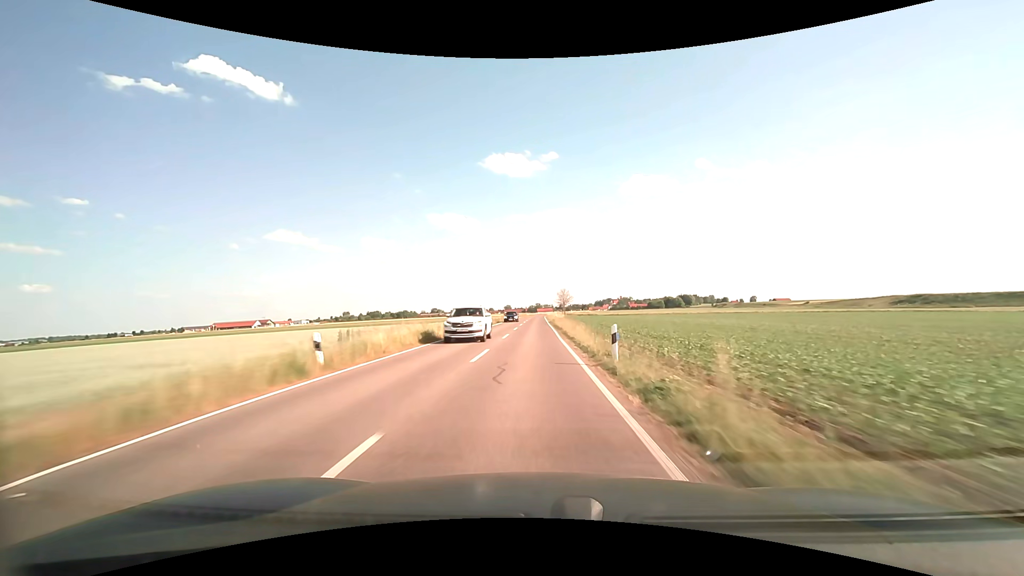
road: tertiary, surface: asphalt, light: Day
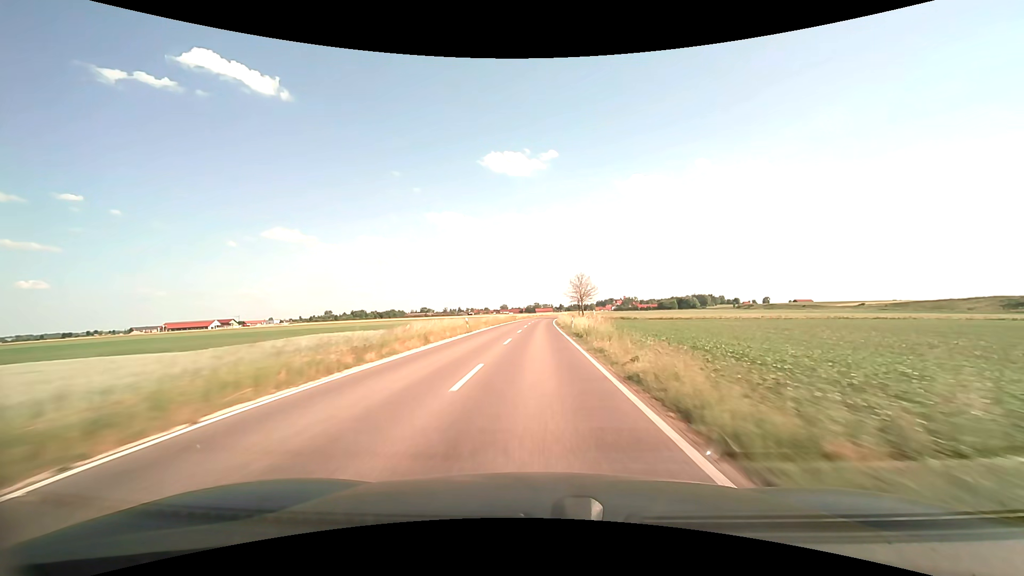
(-0.2, +76.4) m; 0°
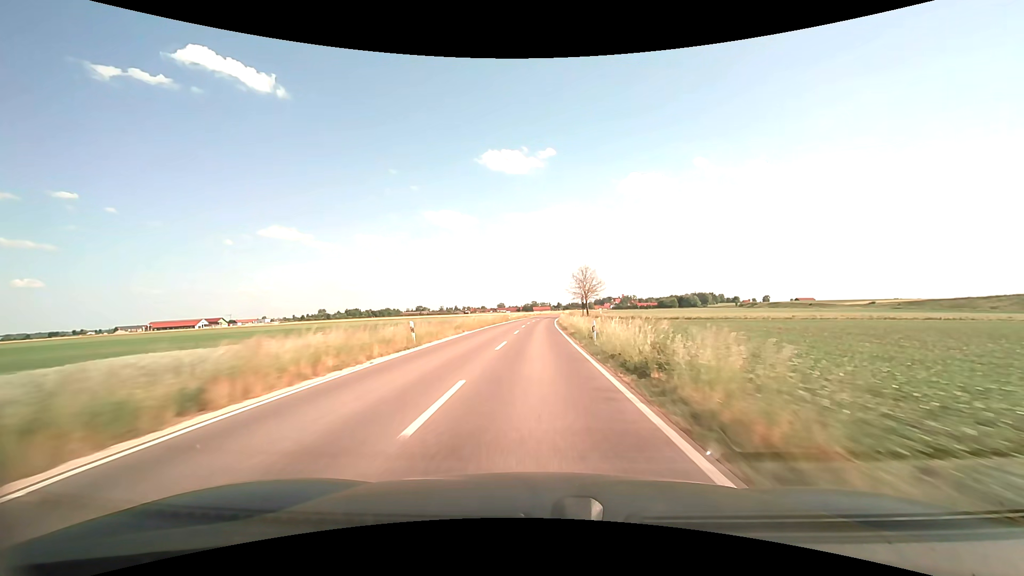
(0.0, +15.2) m; 0°
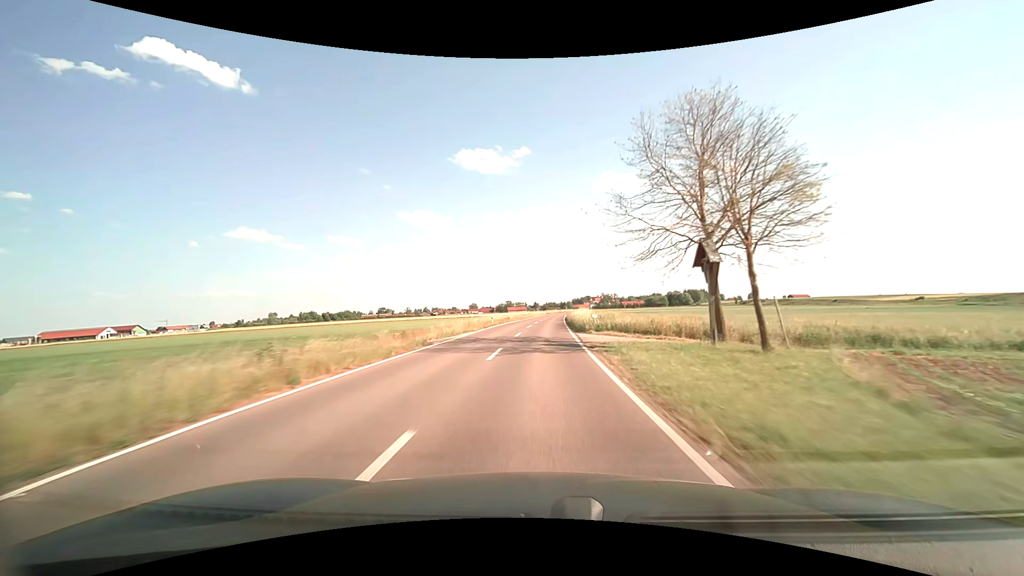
(+1.3, +75.4) m; +3°
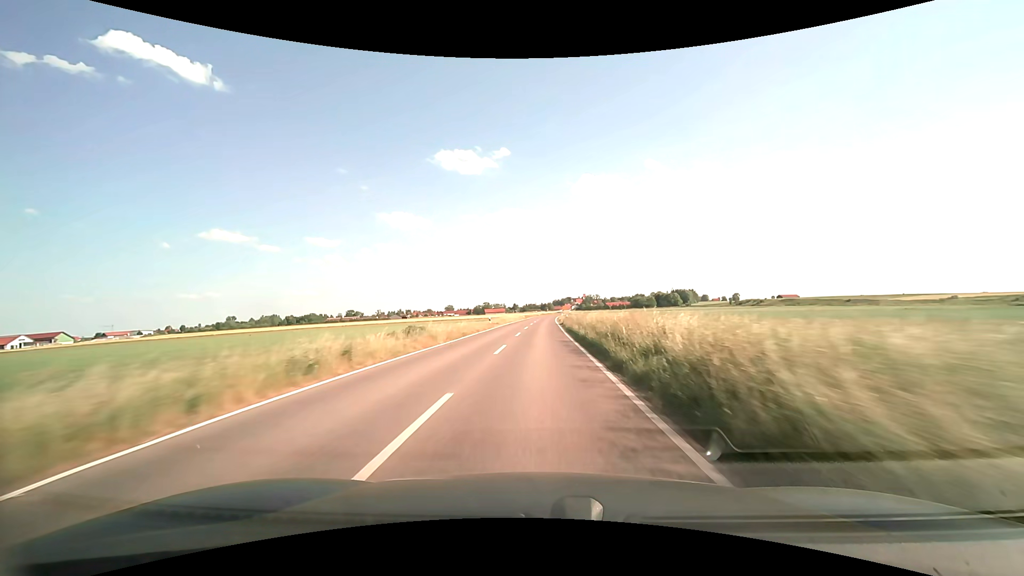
(+1.1, +45.1) m; +2°
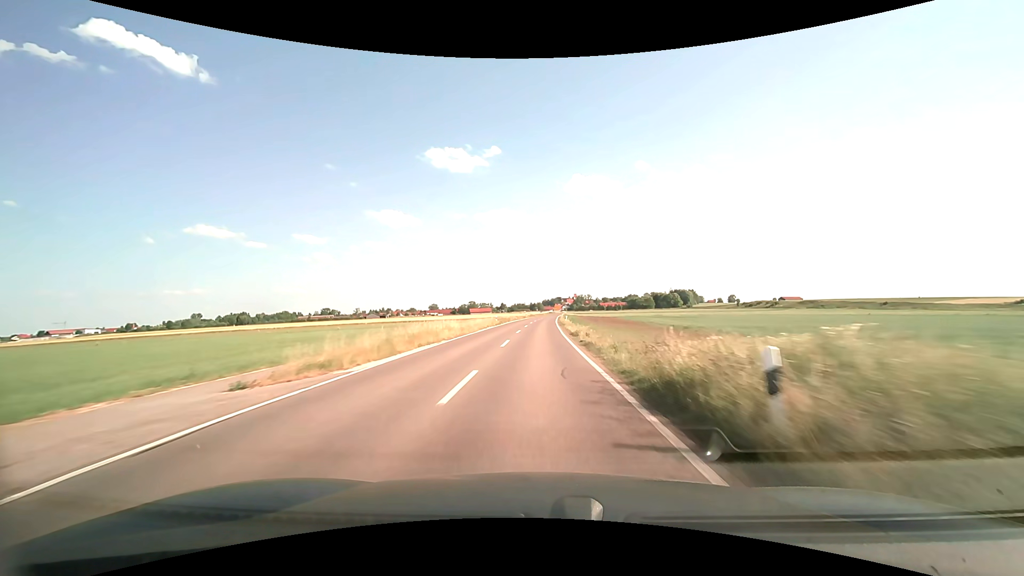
(+0.5, +45.2) m; +1°
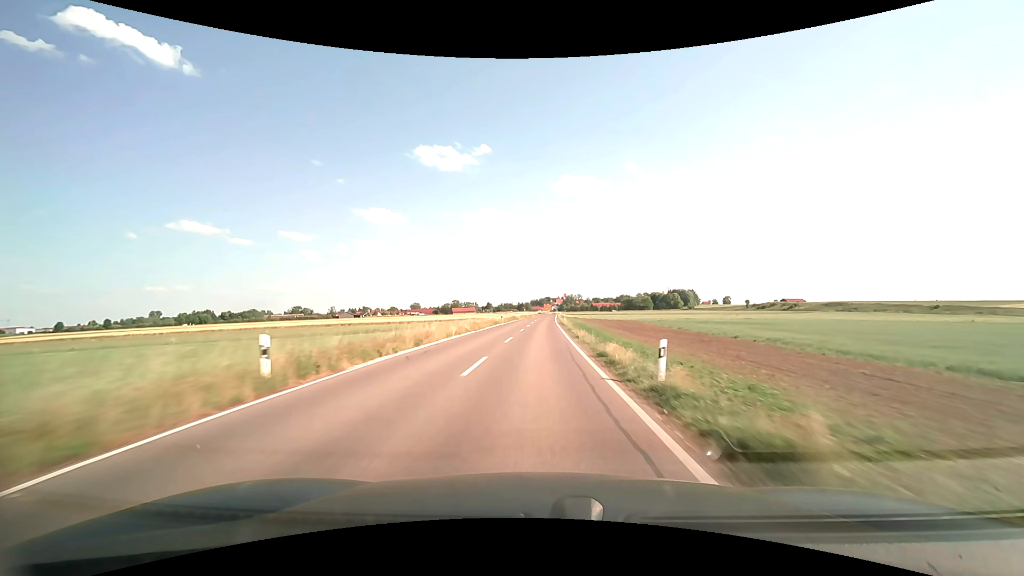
(+0.4, +45.3) m; +1°
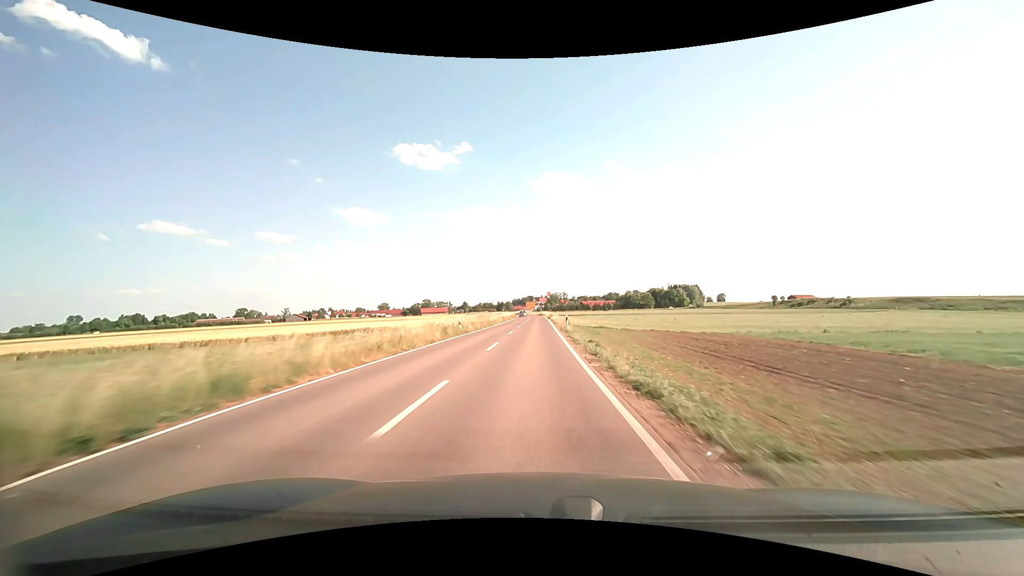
(+1.6, +74.9) m; +2°
(0, +10) (0, +20) (0, +30) (0, +40) (0, +50) (0, +60) (0, +70) (0, +80) (0, +90) (0, +100) m
